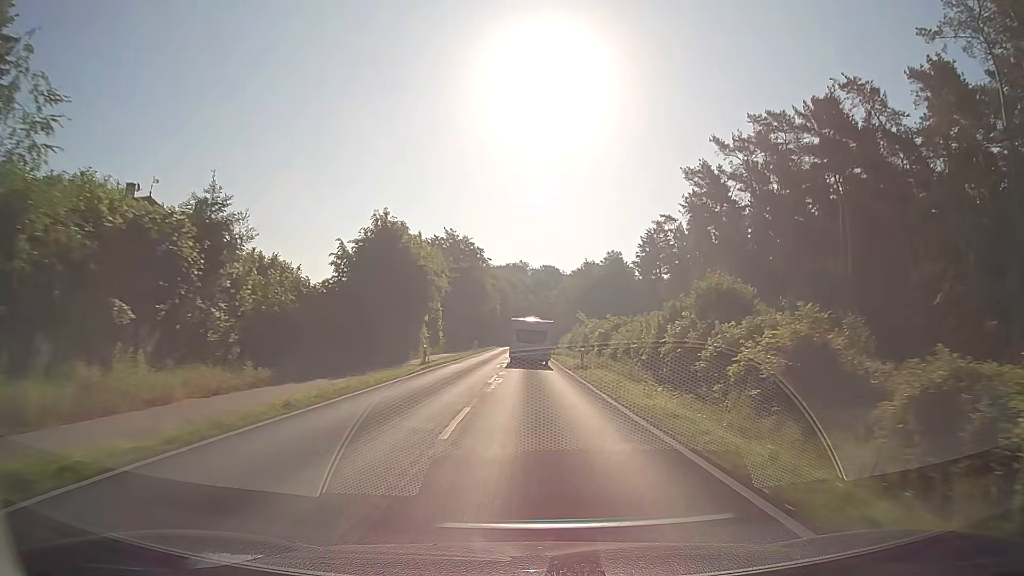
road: secondary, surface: asphalt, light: Day
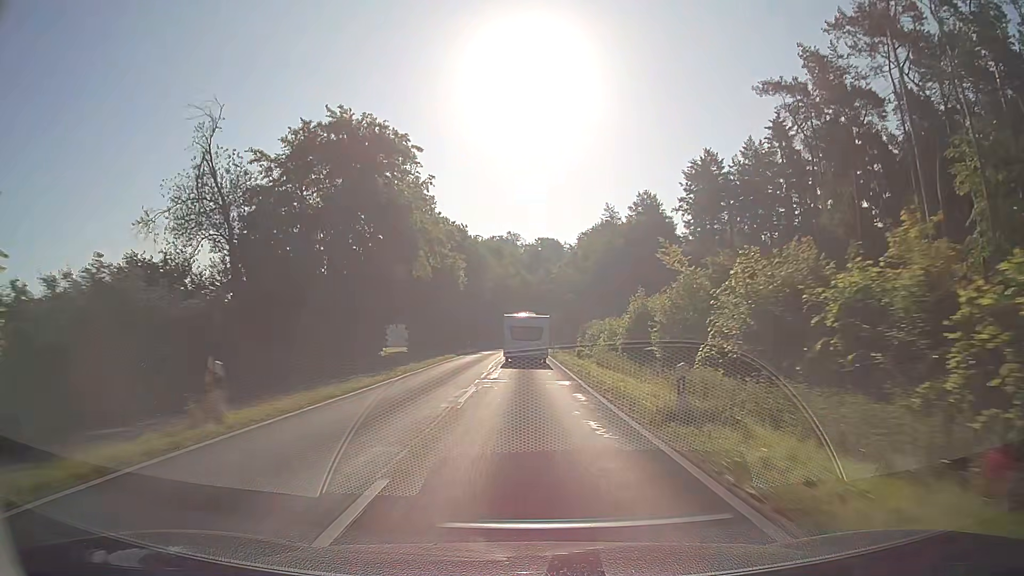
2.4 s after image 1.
(+0.2, +54.9) m; 0°
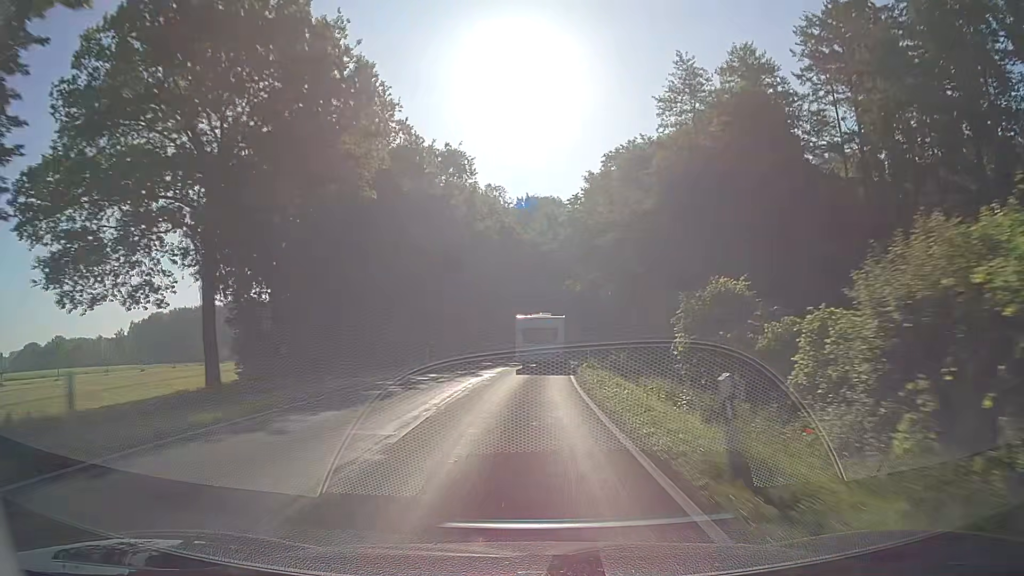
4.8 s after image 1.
(+0.3, +53.2) m; +1°
(0, +10) (0, +20) (+1, +30) (+2, +40) (+3, +50) (+4, +60) (+5, +70) (+7, +80) (+9, +89) (+11, +99) m
